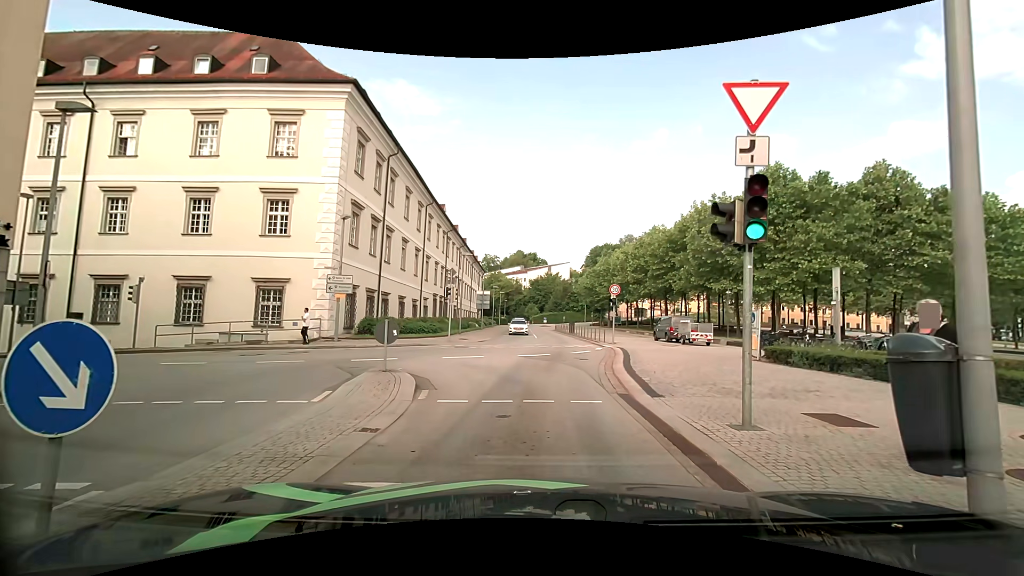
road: tertiary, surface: asphalt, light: Day
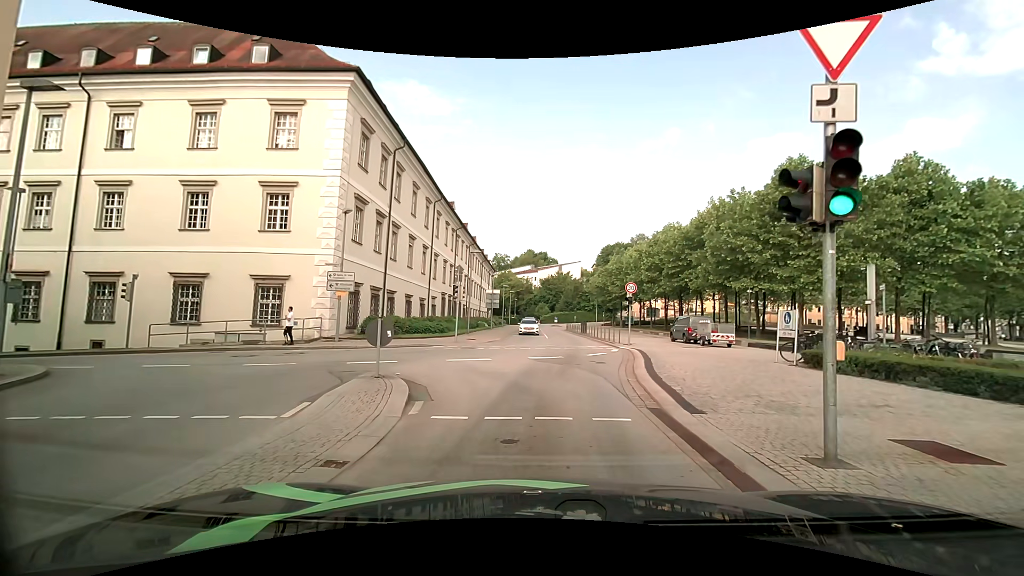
(0.0, +1.5) m; -1°
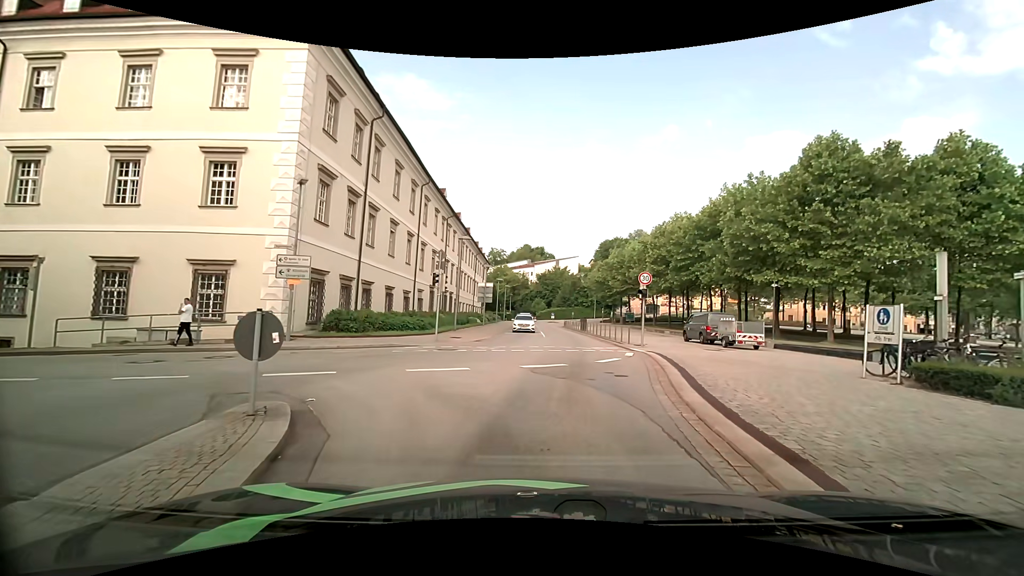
(-0.1, +4.6) m; -1°
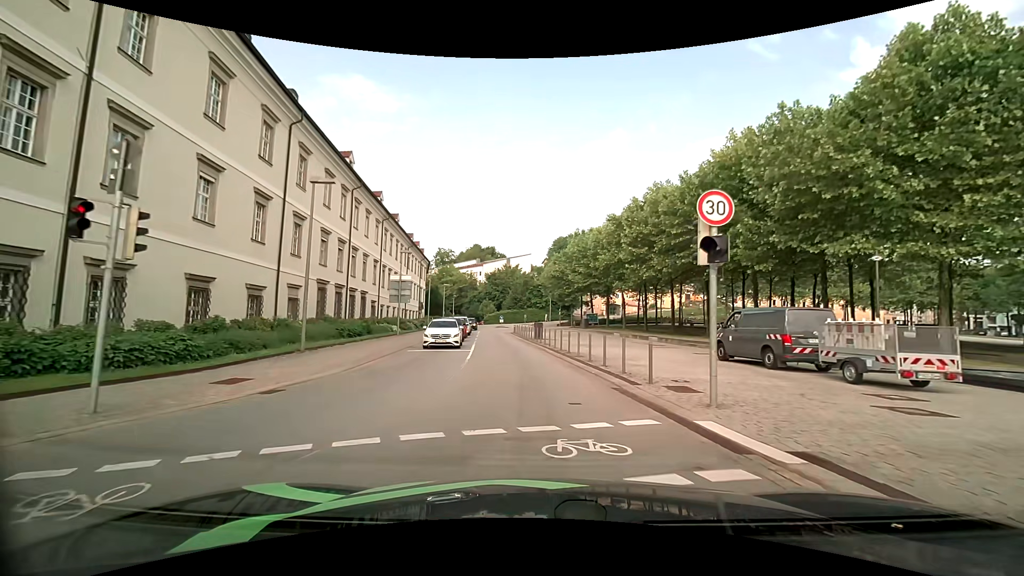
(+1.3, +15.8) m; +5°
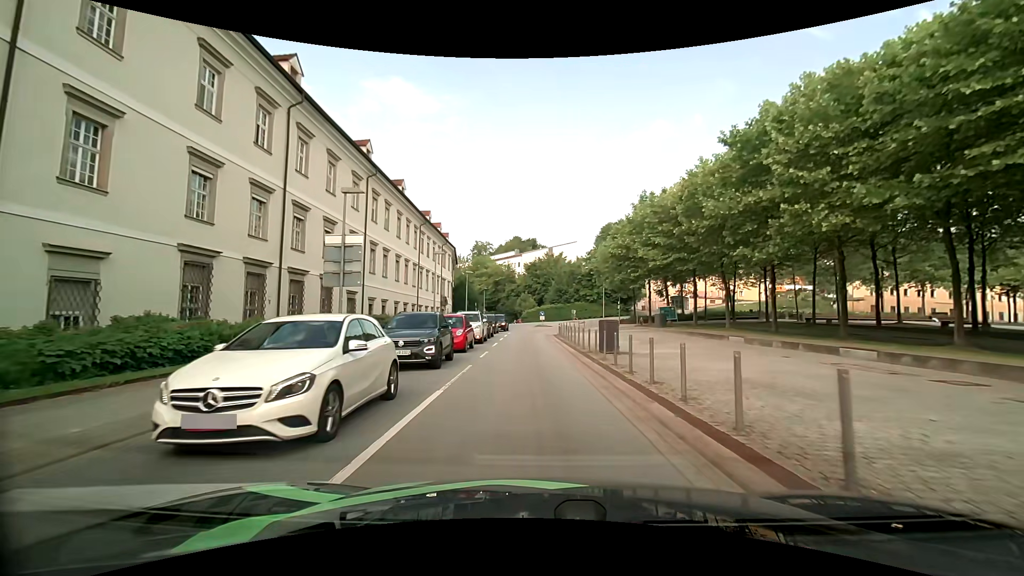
(-0.5, +18.8) m; -4°
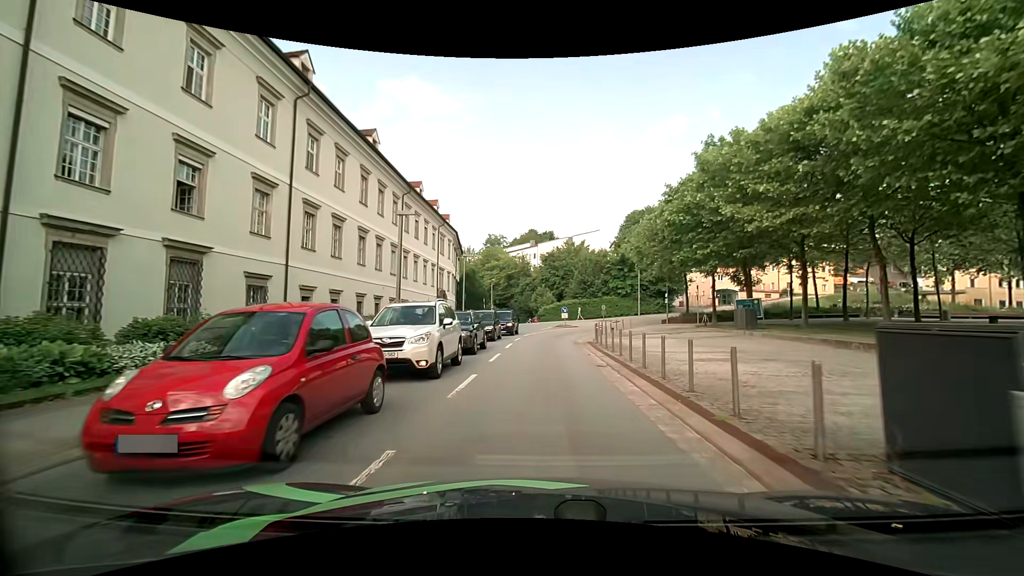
(-0.4, +15.2) m; -2°
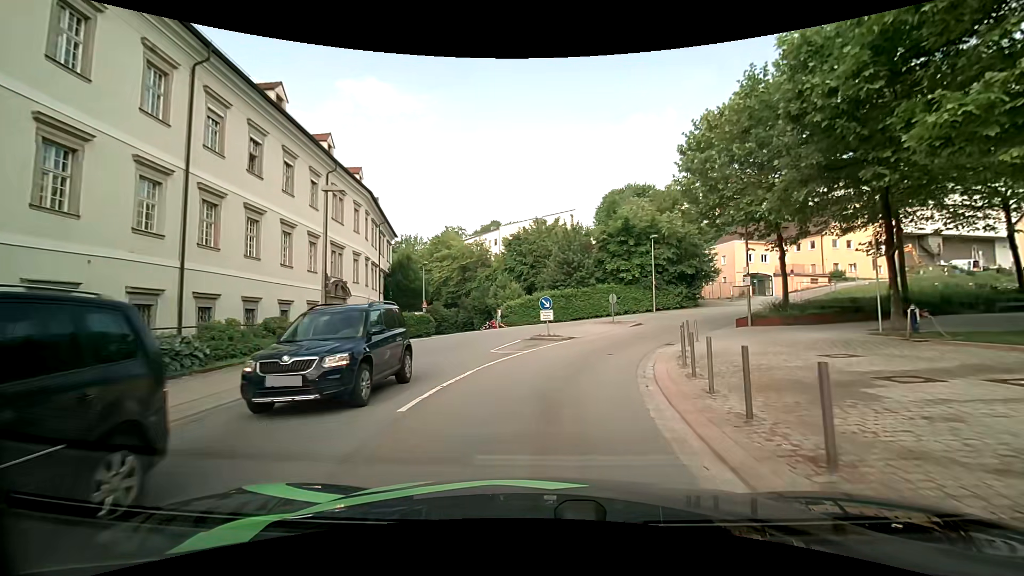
(+0.3, +24.7) m; +3°
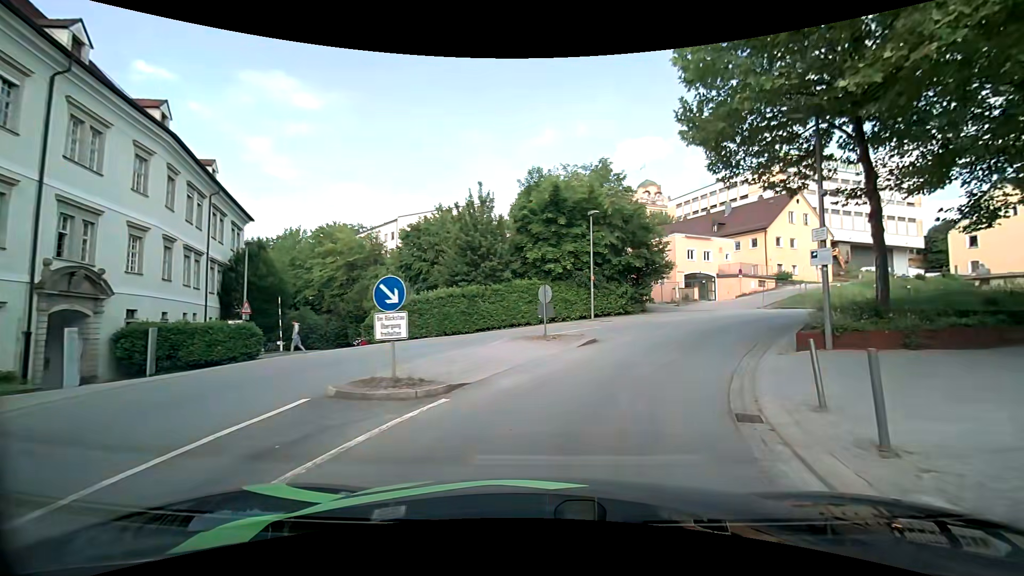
(+1.1, +13.9) m; +10°
